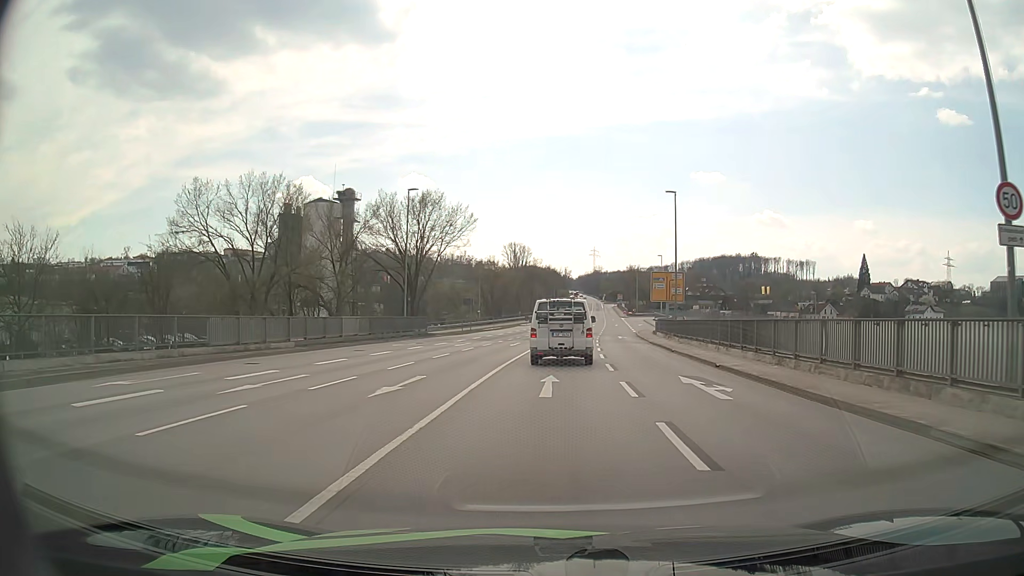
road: primary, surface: asphalt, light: Day
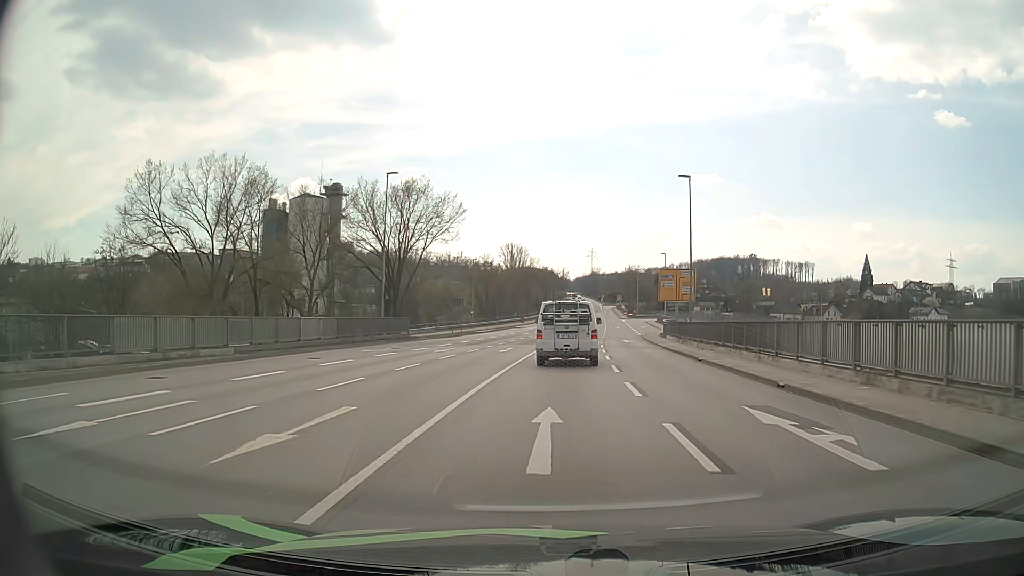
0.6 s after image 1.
(0.0, +5.9) m; 0°
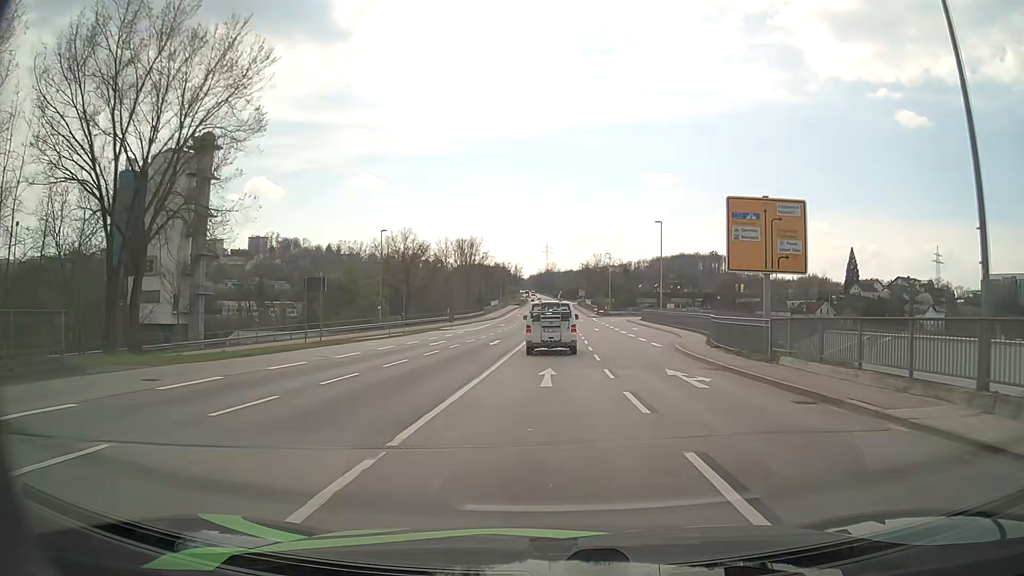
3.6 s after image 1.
(+1.1, +32.6) m; +4°
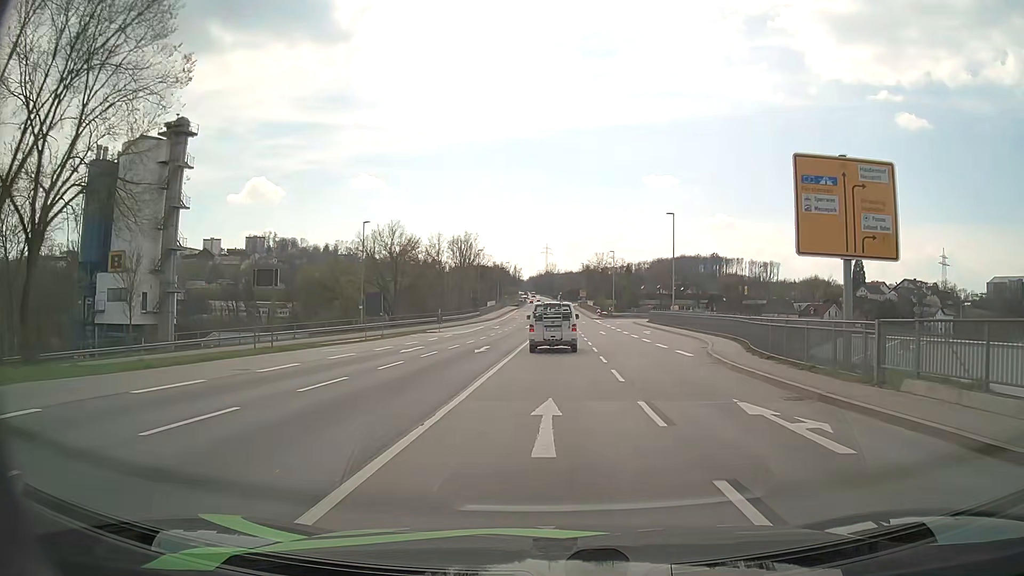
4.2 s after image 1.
(0.0, +7.0) m; 0°
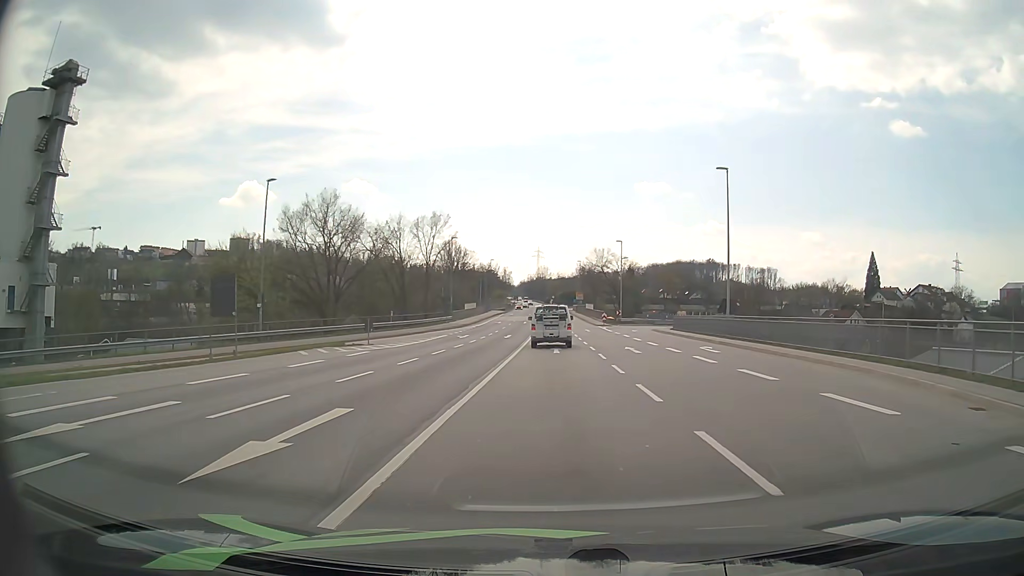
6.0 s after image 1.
(+0.2, +21.8) m; +1°
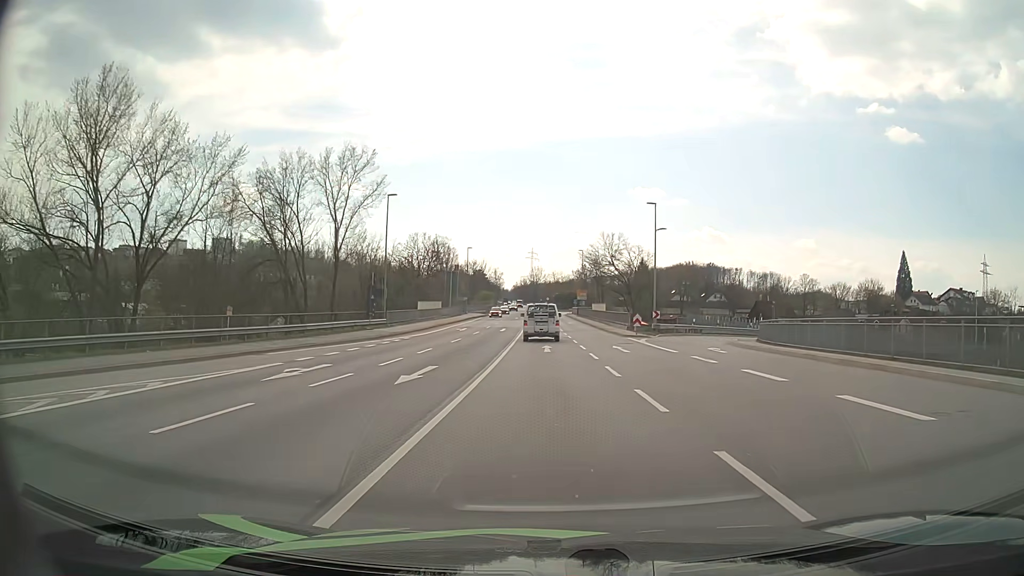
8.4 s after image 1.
(0.0, +31.4) m; 0°
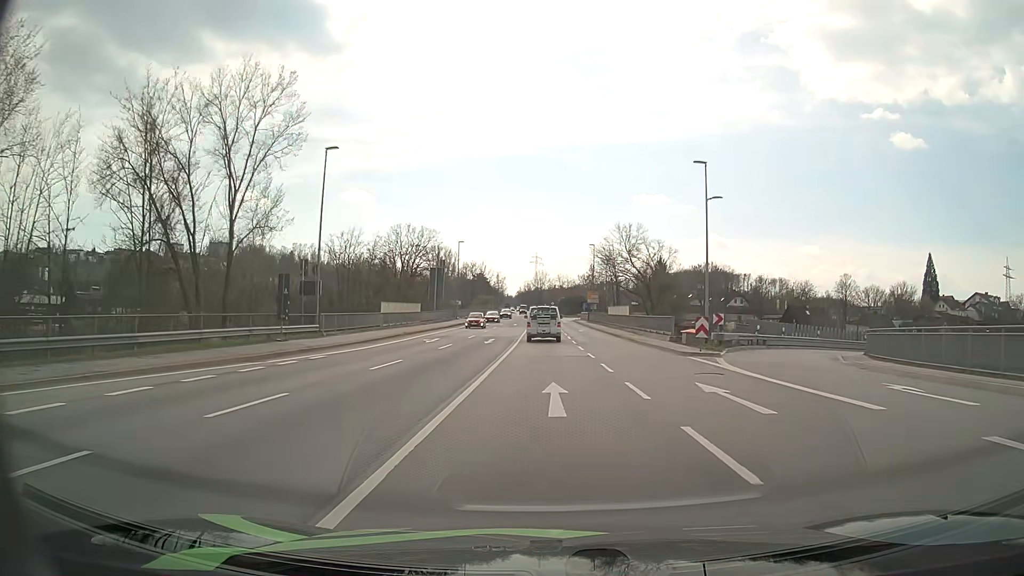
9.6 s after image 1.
(0.0, +16.6) m; 0°
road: primary_link
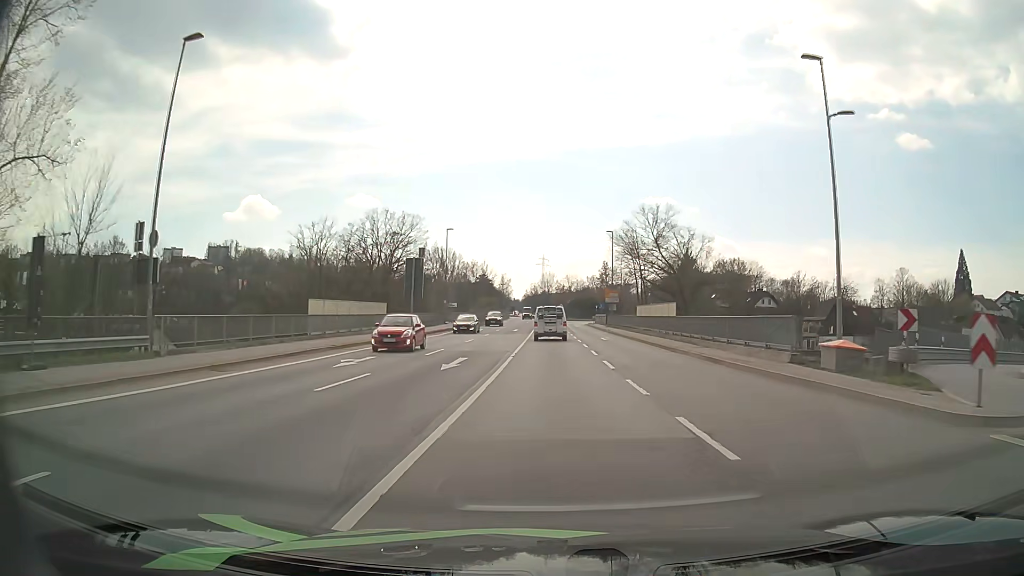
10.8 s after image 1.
(-0.1, +17.1) m; 0°
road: primary
(0, +10) (0, +20) (0, +30) (0, +40) (0, +50) (0, +60) (0, +70) (0, +80) (0, +90) (0, +100) m
